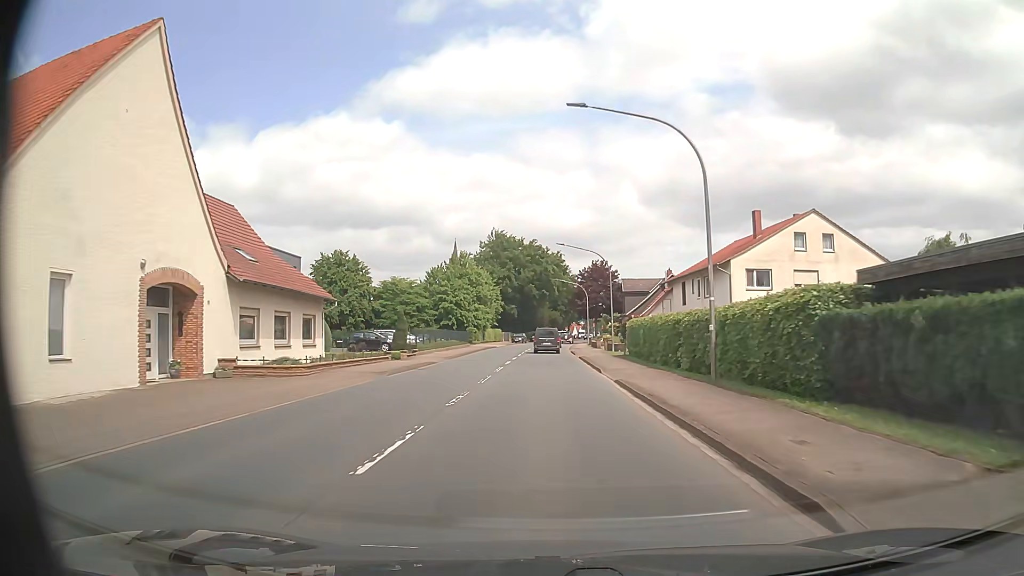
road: primary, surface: asphalt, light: Day
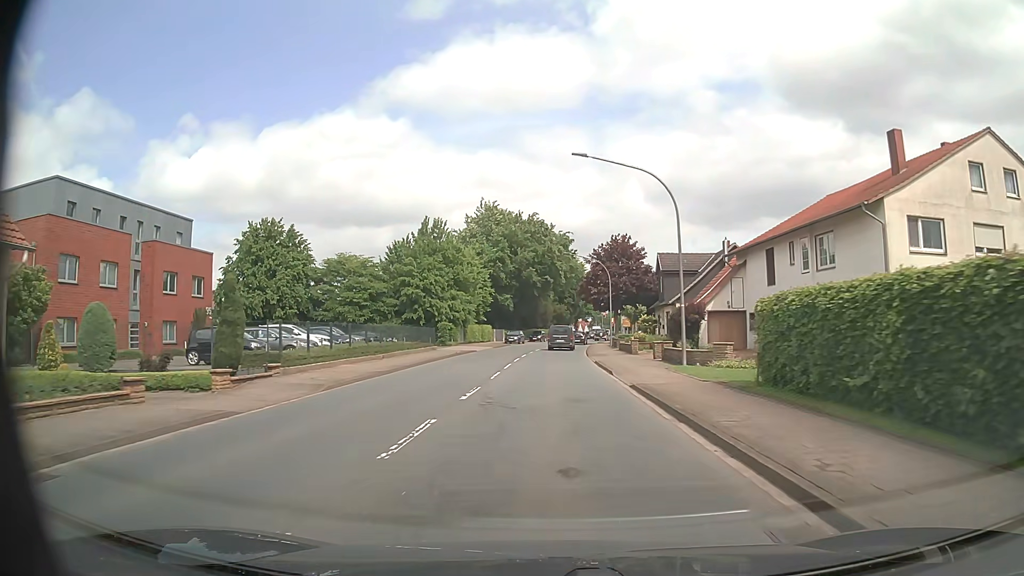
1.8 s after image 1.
(-0.2, +23.8) m; -1°
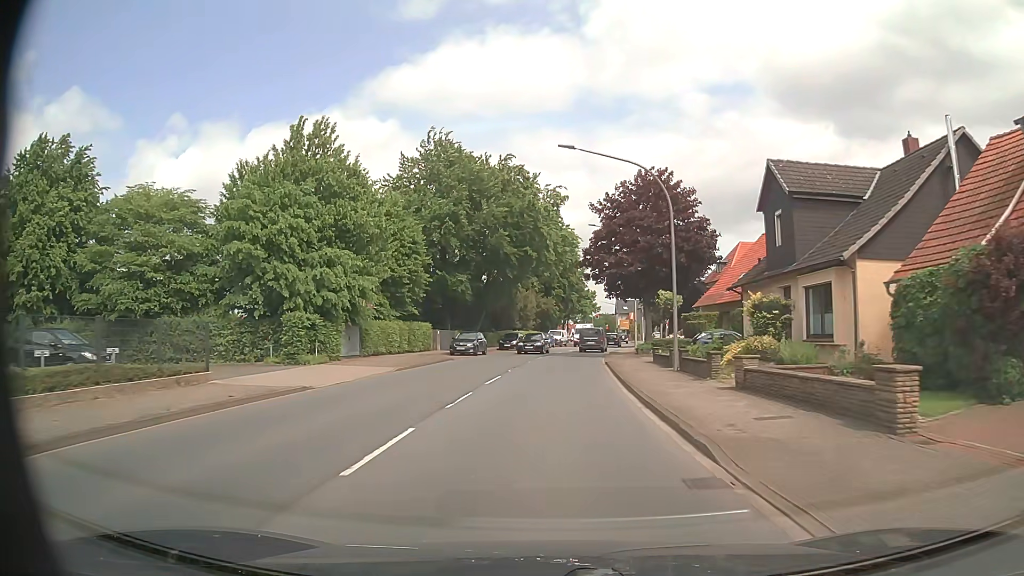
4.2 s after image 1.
(+0.3, +31.8) m; +1°
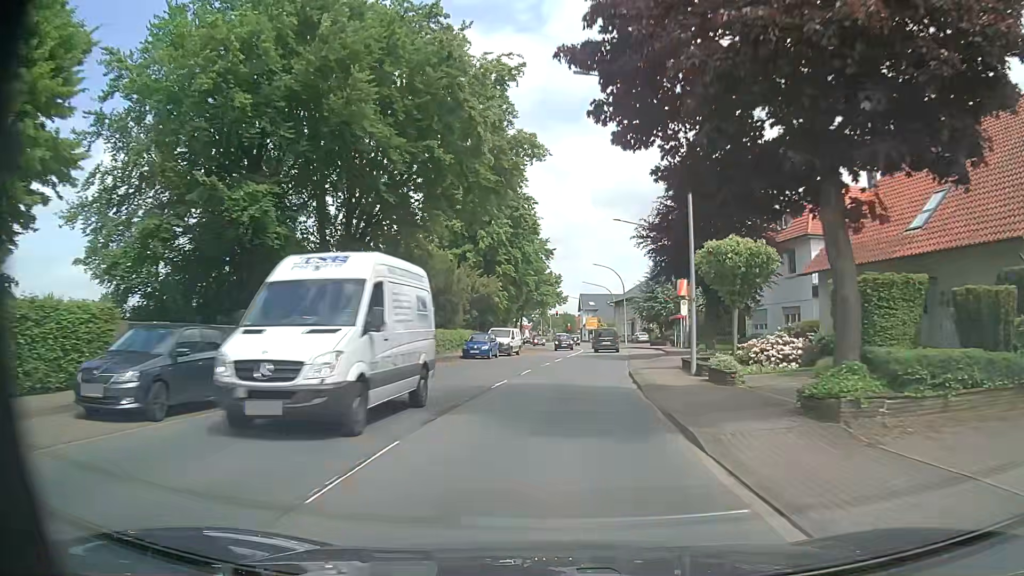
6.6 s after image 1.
(+0.8, +31.7) m; +3°
